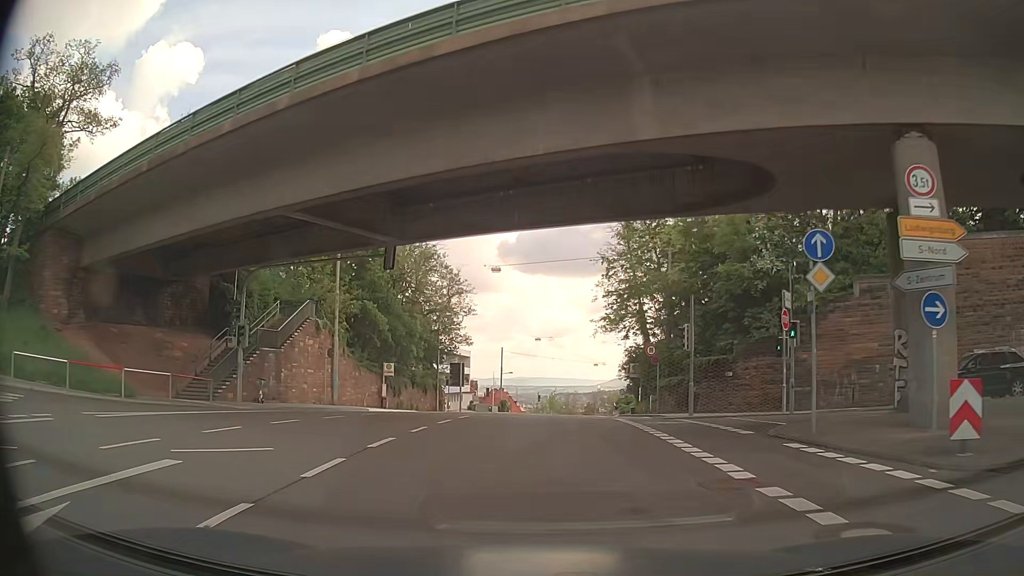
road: secondary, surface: asphalt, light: Day
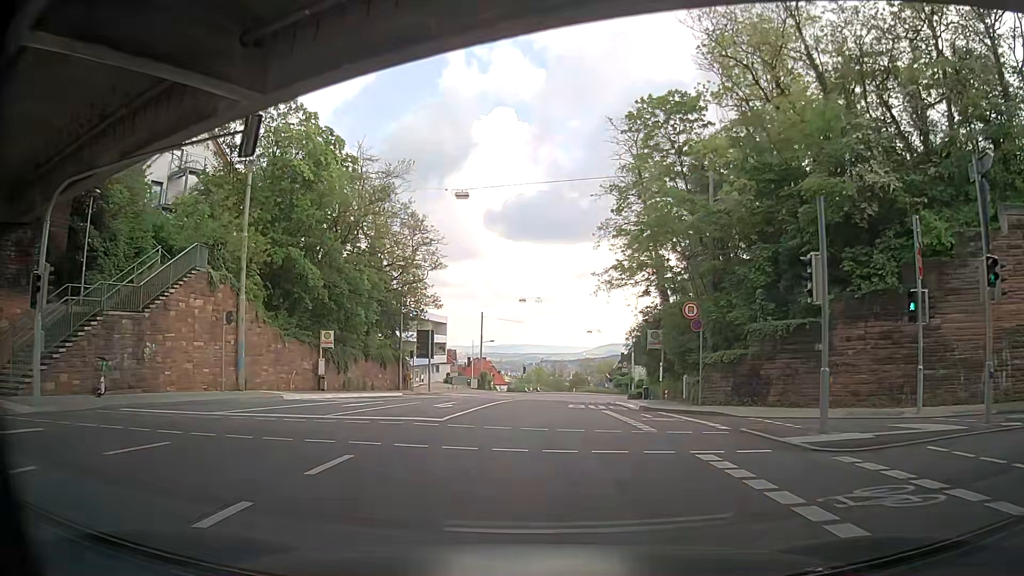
(+0.2, +12.4) m; +1°
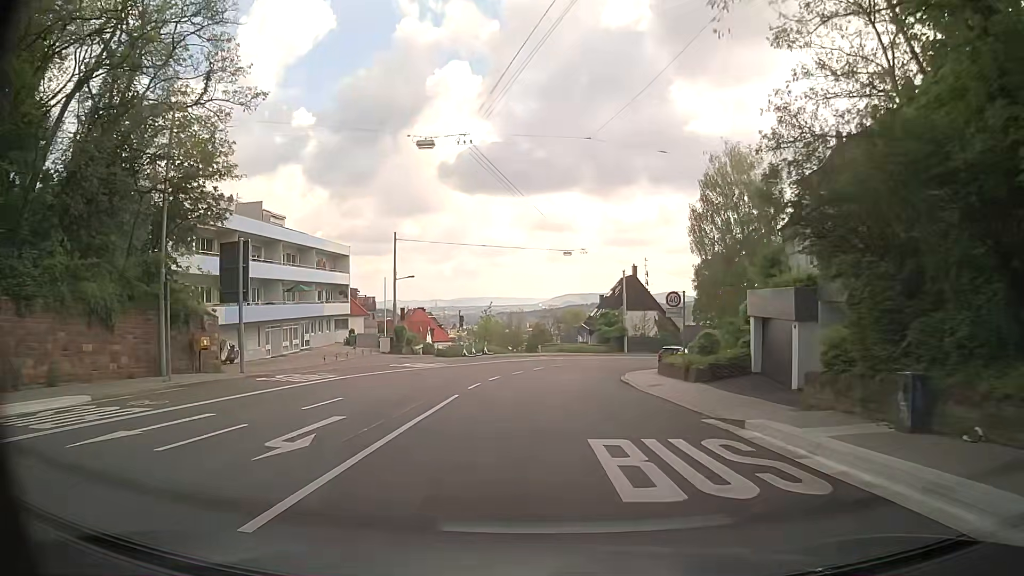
(+1.5, +32.3) m; +4°
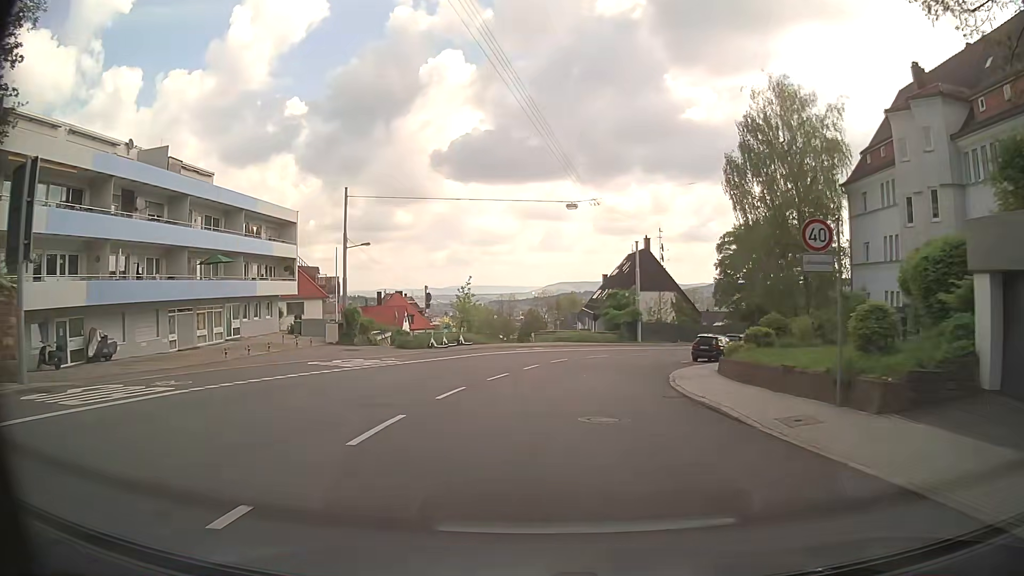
(+0.3, +13.3) m; +1°
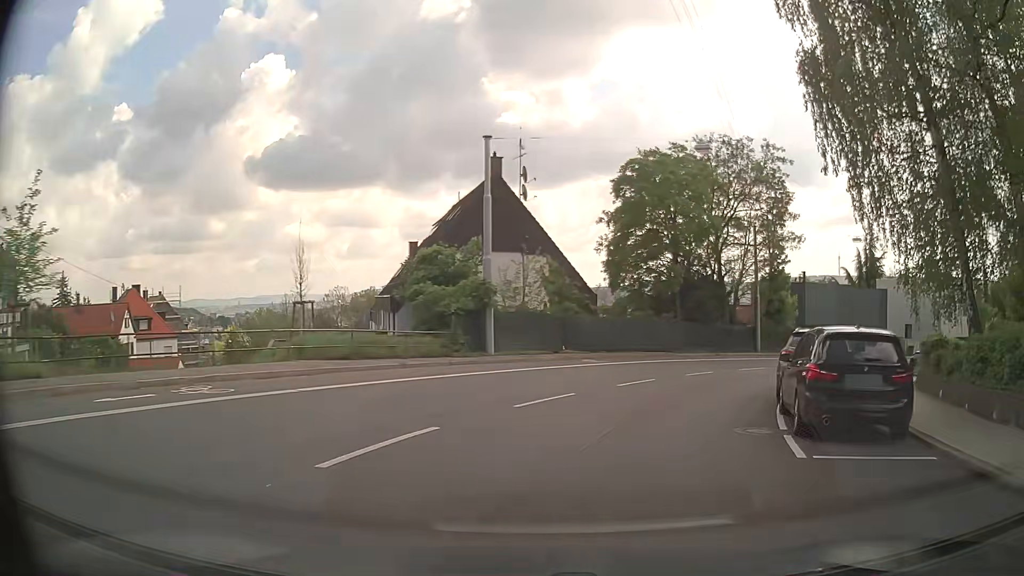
(+3.1, +30.8) m; +17°
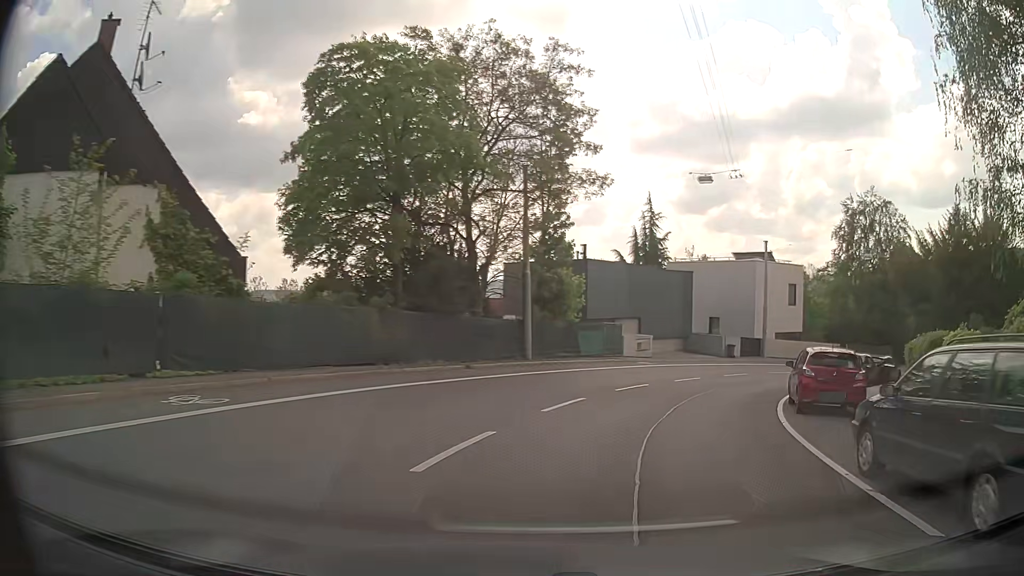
(+3.1, +16.6) m; +23°
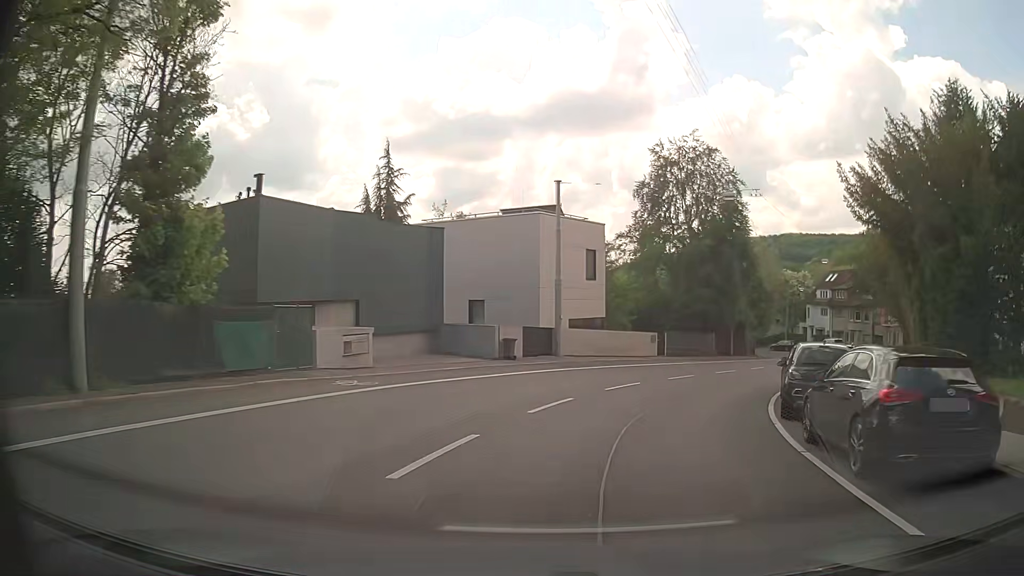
(+3.6, +17.3) m; +22°
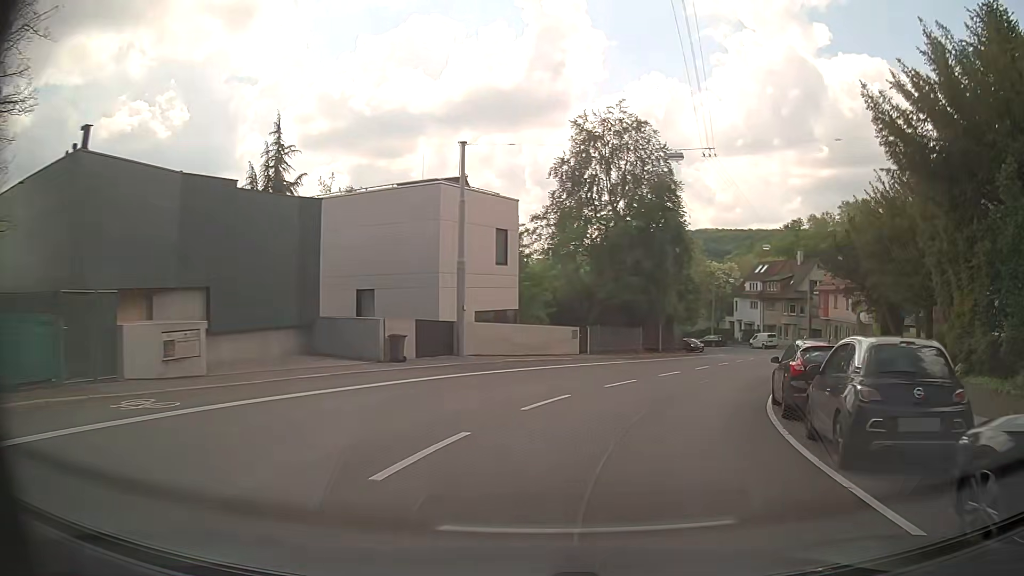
(+0.4, +6.1) m; +7°
(+1, +10) (+4, +19) (+9, +28) (+13, +37) (+18, +46) (+22, +55) (+25, +65) (+25, +75) (+22, +84) (+16, +93) m
